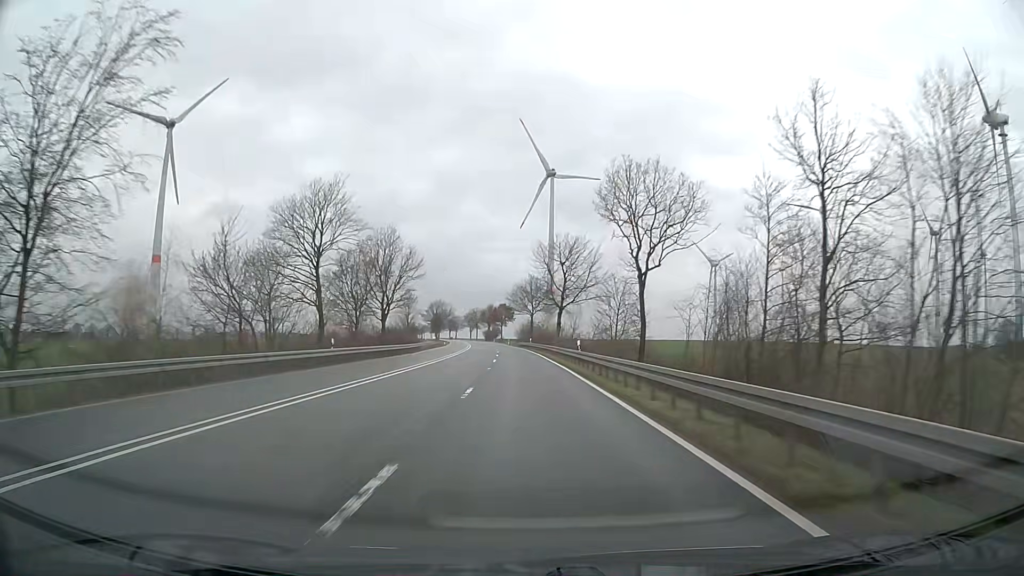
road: primary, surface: asphalt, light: Day
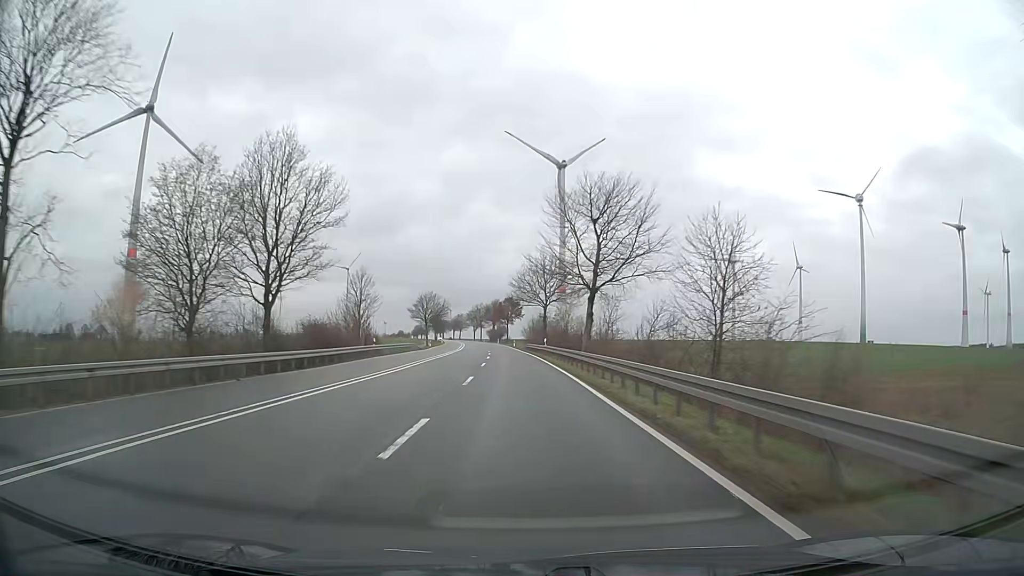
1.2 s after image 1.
(-0.2, +31.6) m; -1°
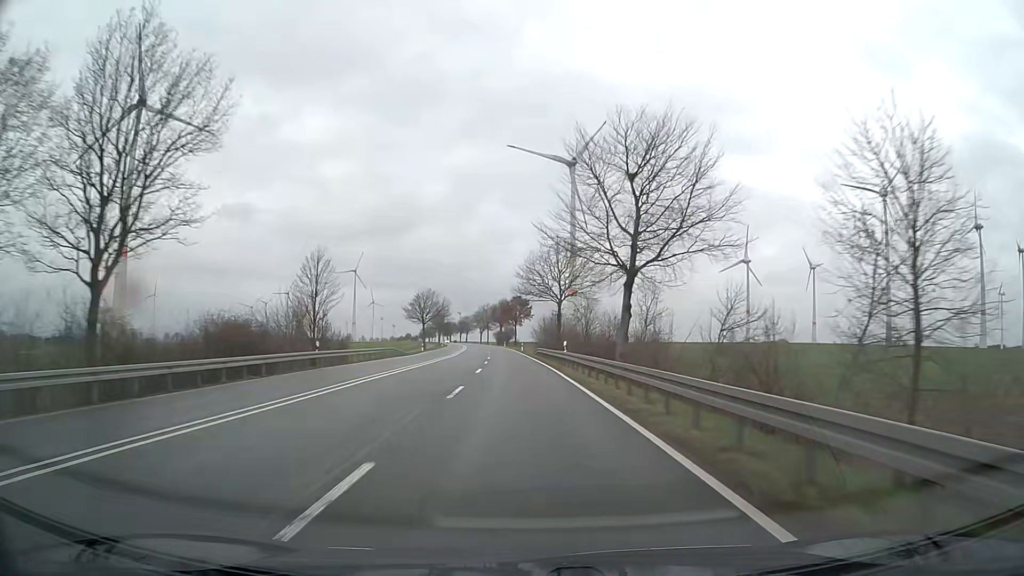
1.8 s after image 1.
(-0.1, +15.8) m; -1°
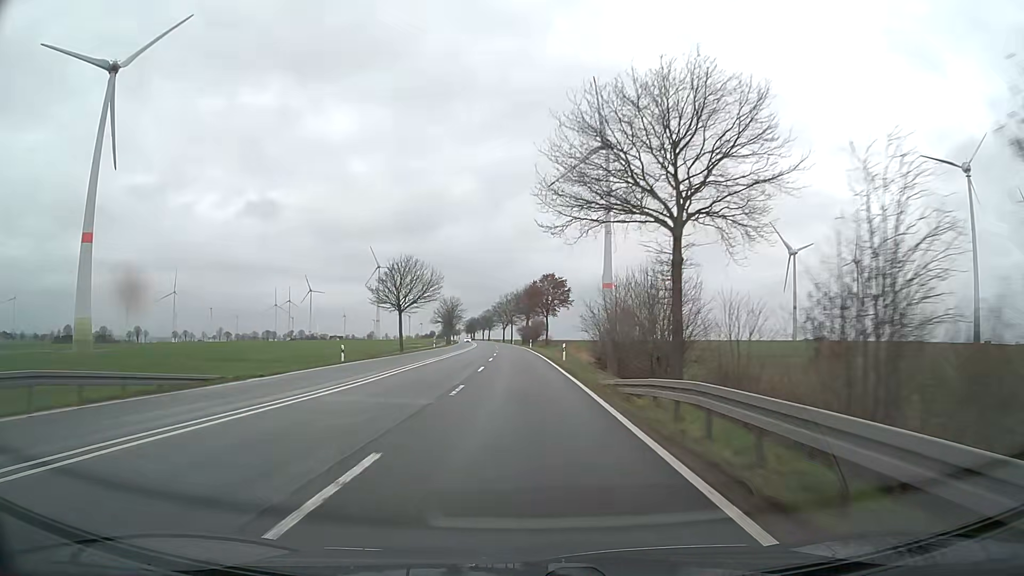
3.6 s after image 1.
(-1.0, +47.3) m; -2°
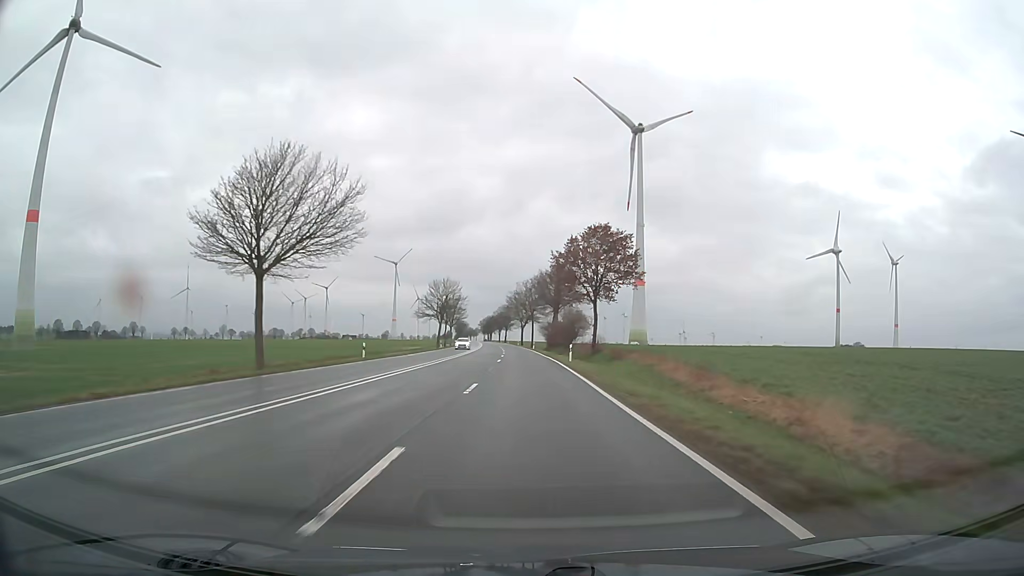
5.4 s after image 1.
(-1.0, +47.4) m; -2°
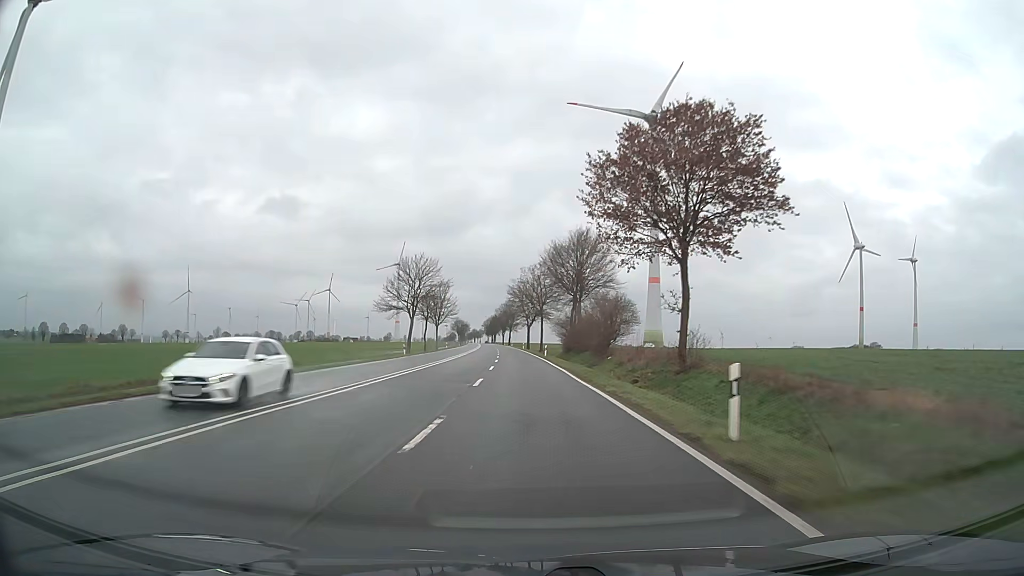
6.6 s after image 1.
(-0.1, +31.6) m; -1°
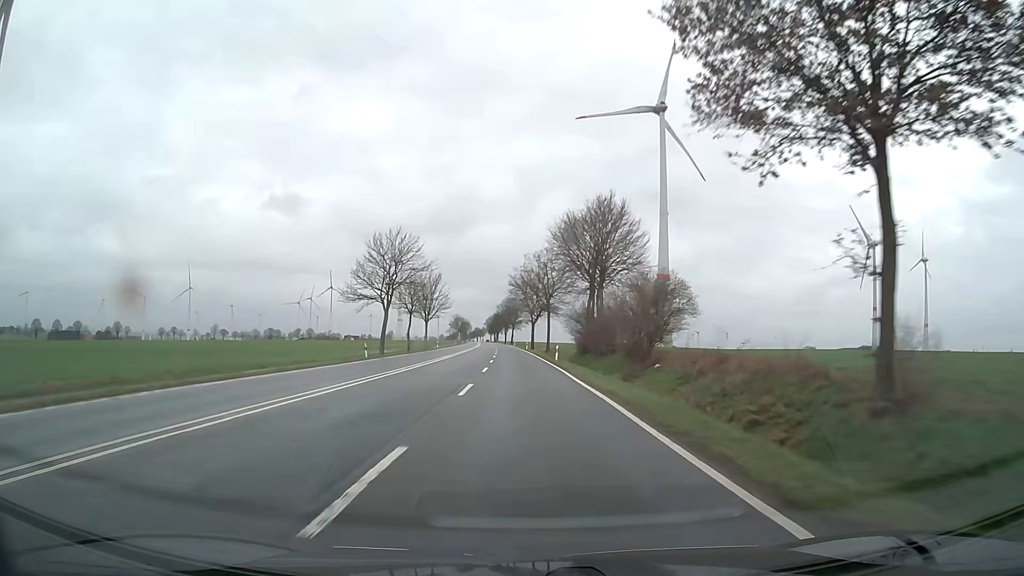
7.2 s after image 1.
(-0.1, +15.8) m; 0°
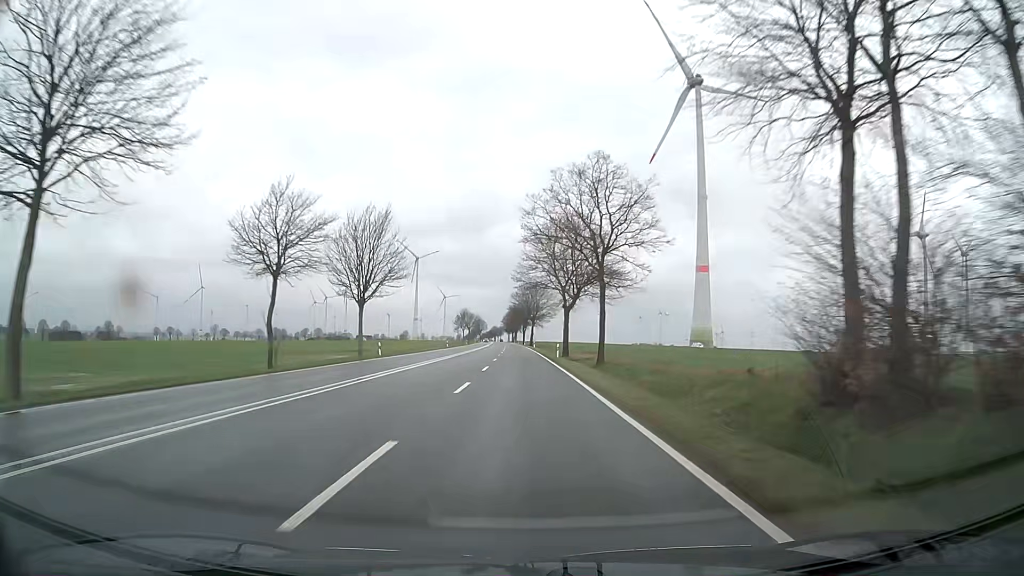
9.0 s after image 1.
(-0.7, +47.4) m; -2°
(0, +10) (0, +20) (0, +30) (0, +40) (-1, +50) (-1, +60) (-1, +70) (-1, +80) (-2, +90) (-2, +100) m
